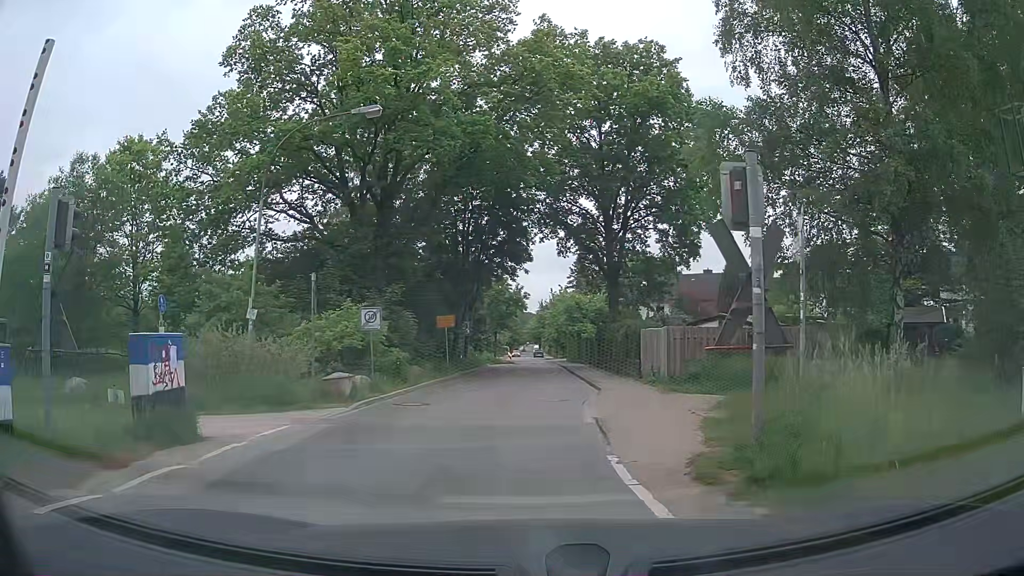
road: unclassified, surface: asphalt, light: Day
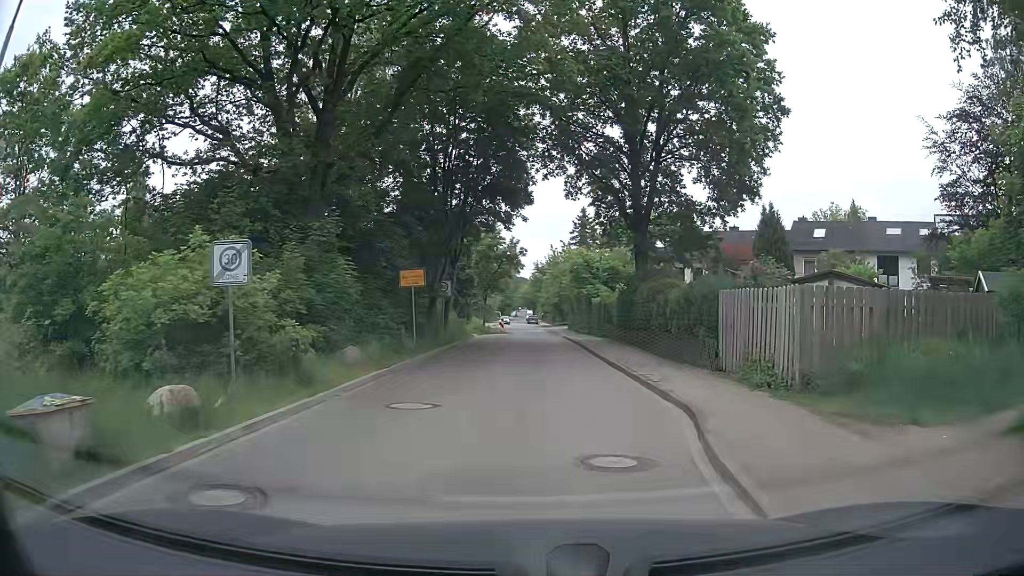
(-0.4, +10.5) m; +1°
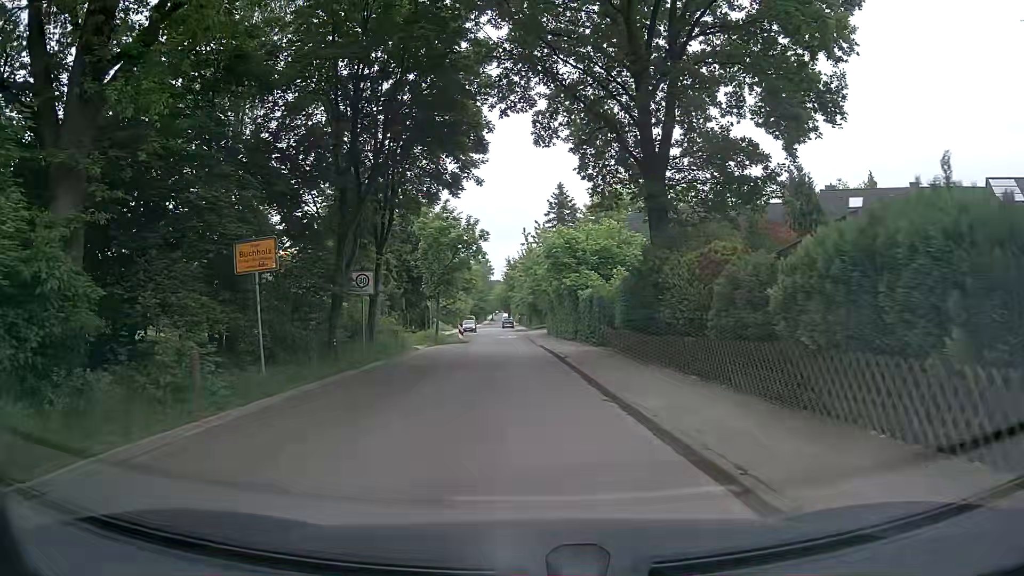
(+0.6, +11.9) m; +3°
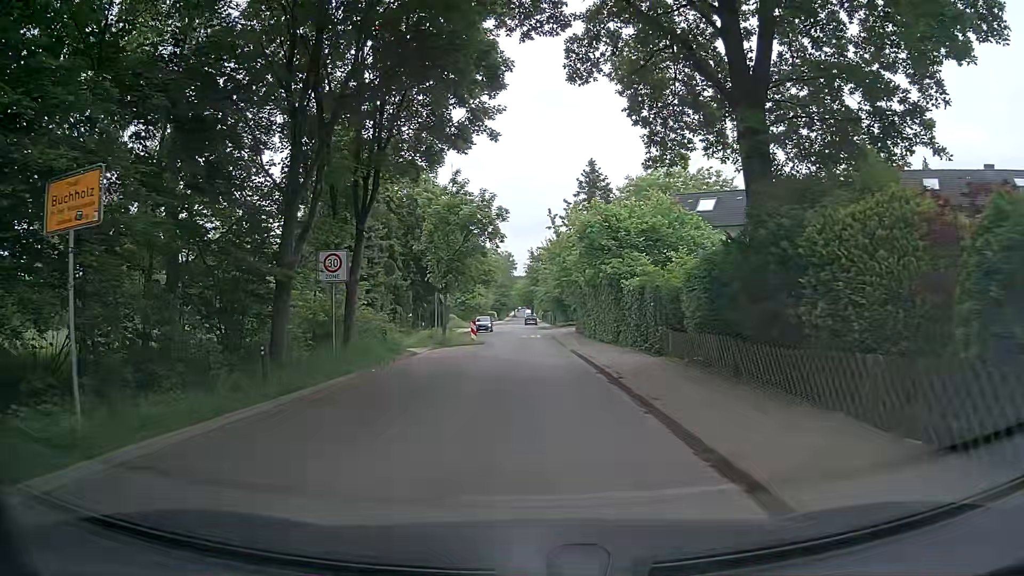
(-0.2, +6.9) m; -4°
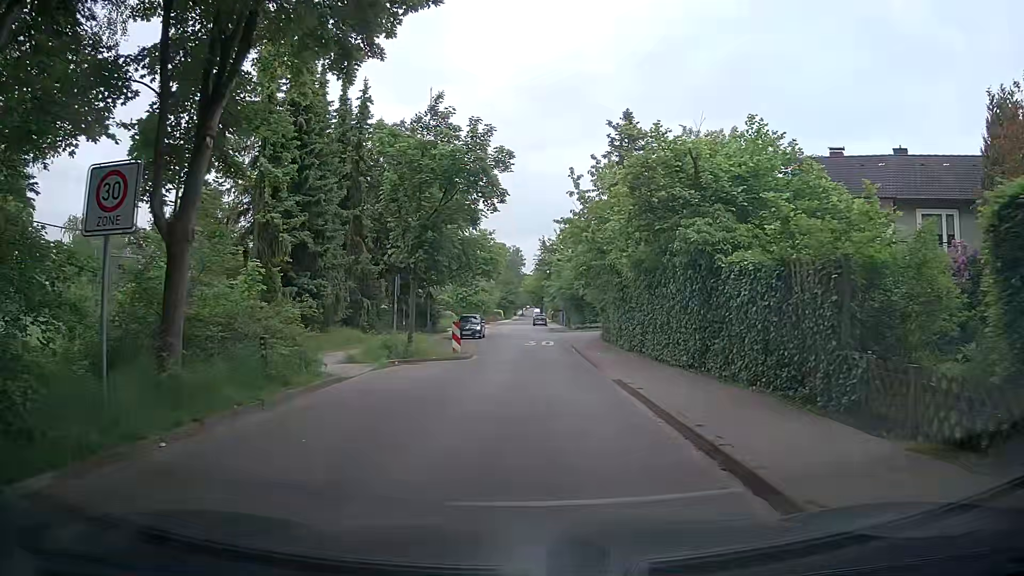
(0.0, +11.1) m; +1°
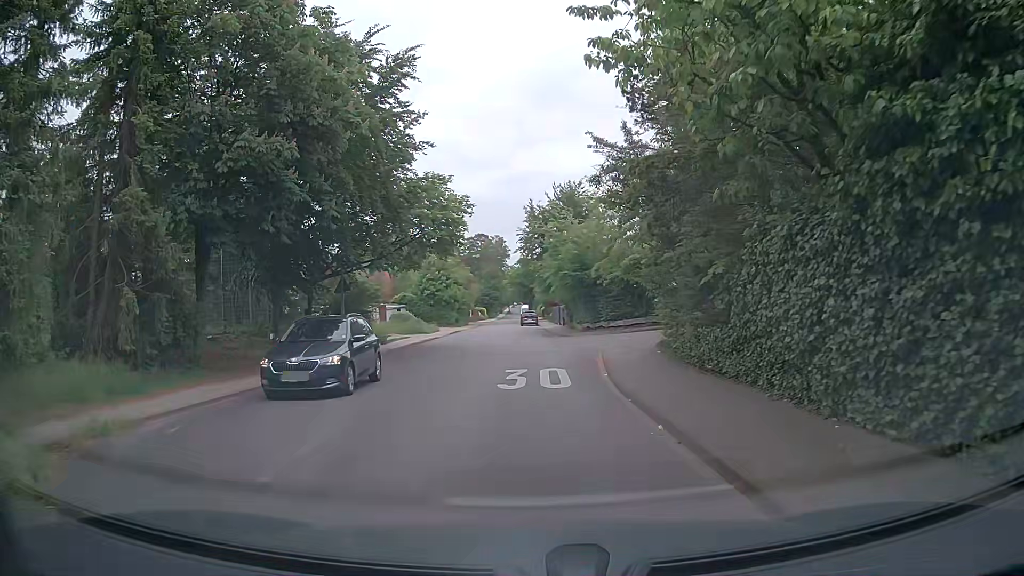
(-0.2, +19.6) m; +1°
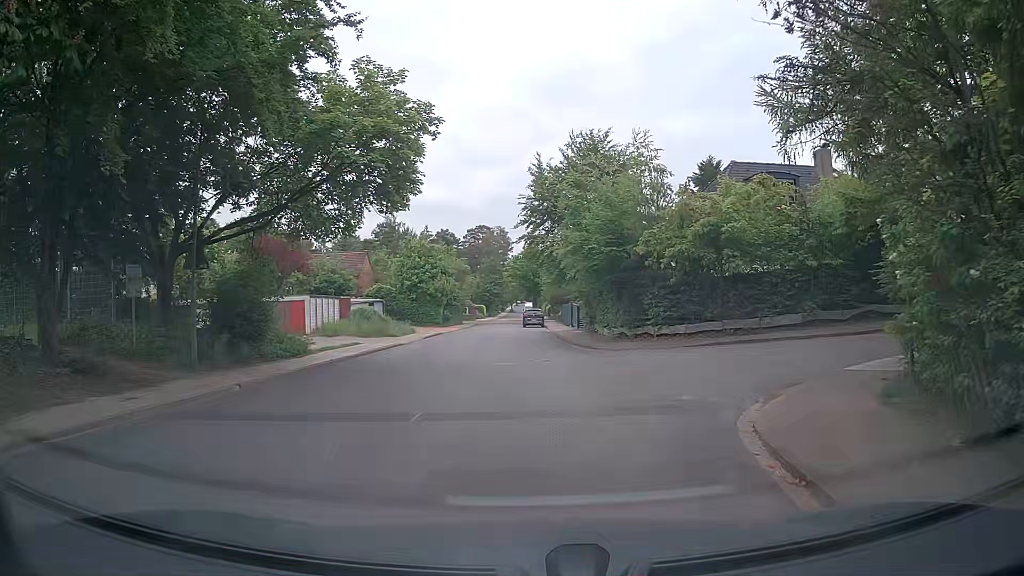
(-0.2, +13.2) m; -1°
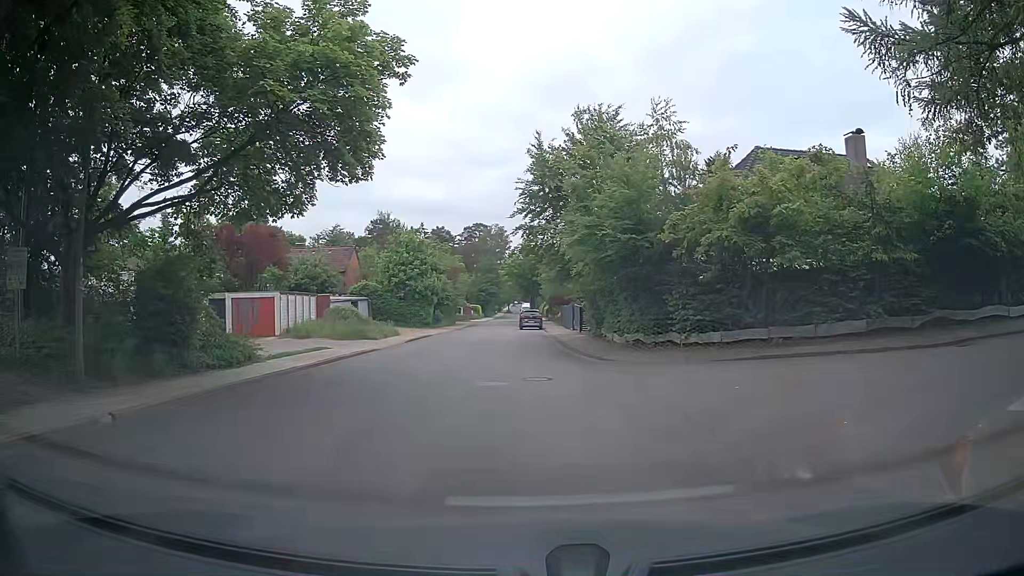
(0.0, +4.2) m; +2°
